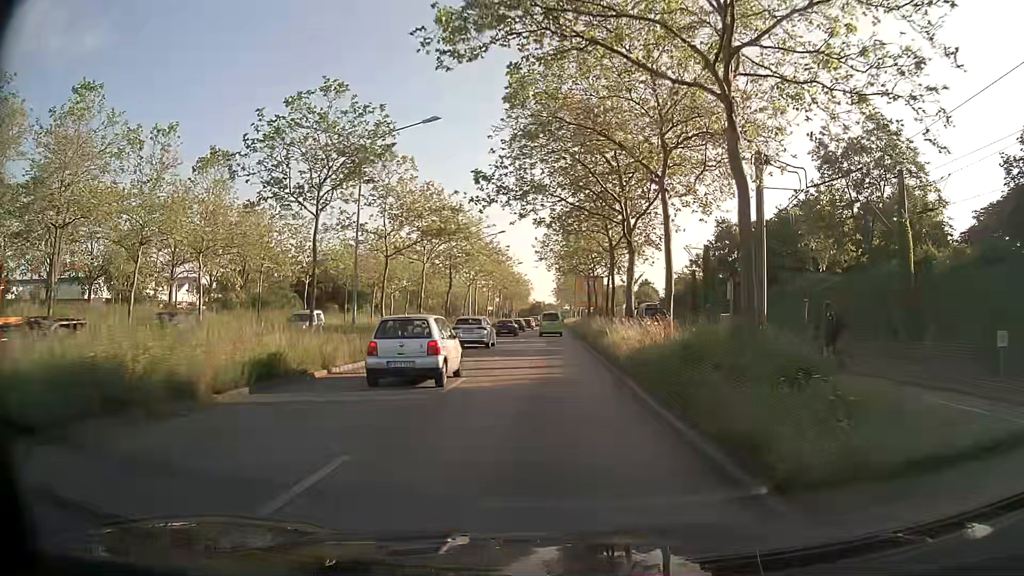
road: primary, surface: asphalt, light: Day
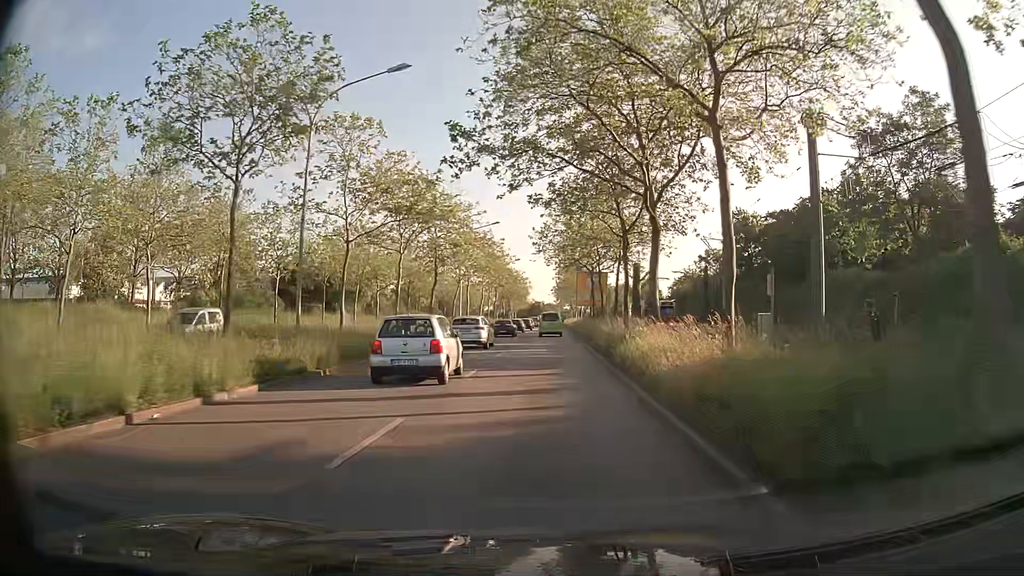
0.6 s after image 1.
(0.0, +6.4) m; 0°
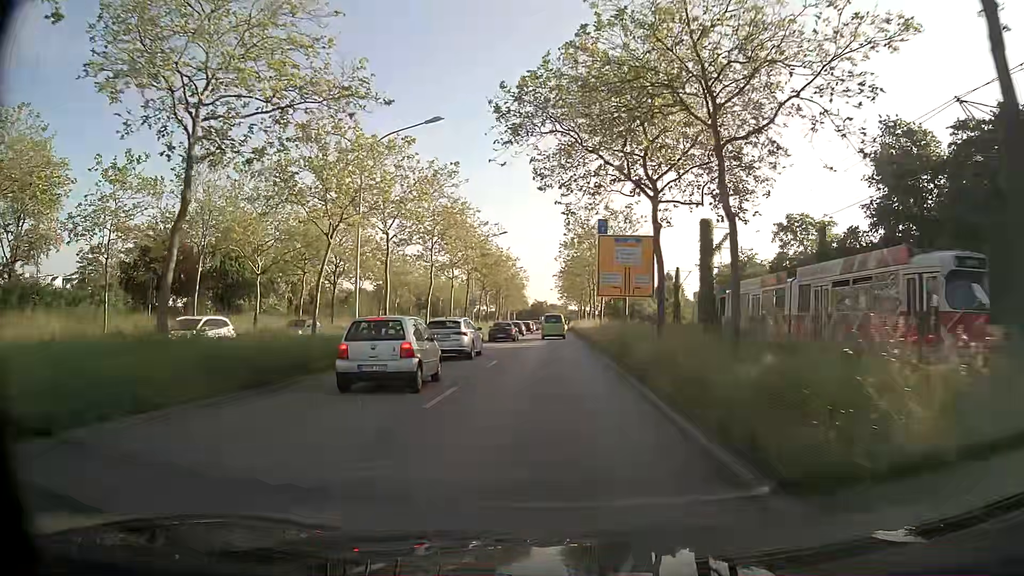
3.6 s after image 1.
(+0.2, +32.2) m; 0°
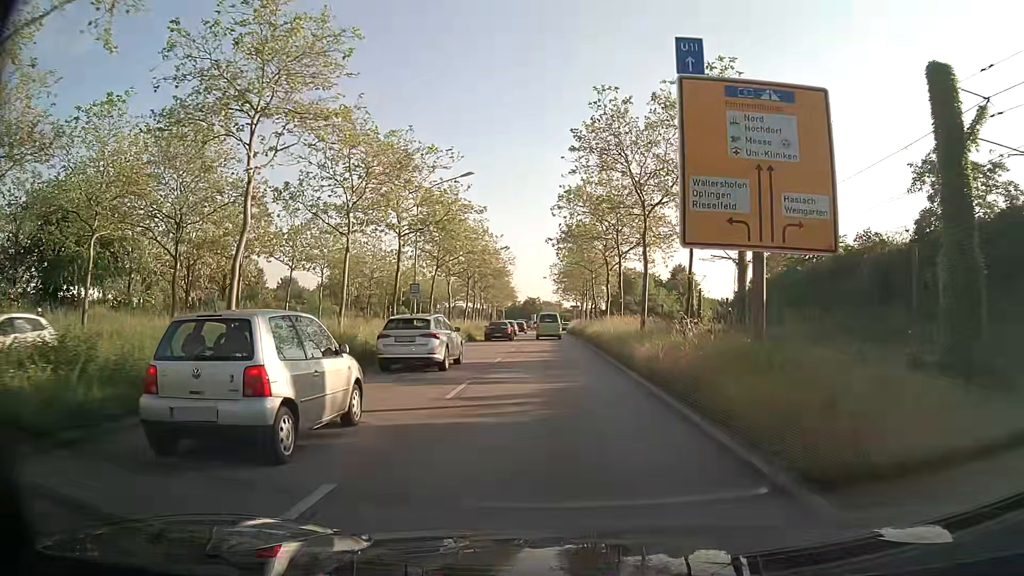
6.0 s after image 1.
(-0.1, +26.0) m; +1°
(0, +10) (0, +20) (0, +30) (0, +40) (0, +50) (0, +60) (0, +70) (0, +80) (-1, +90) (-1, +100) m
